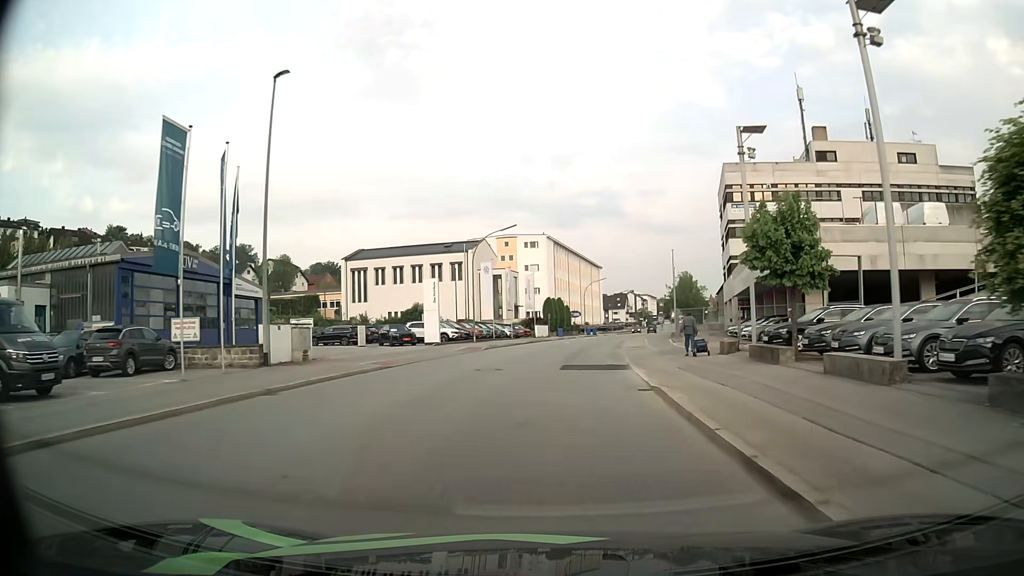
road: tertiary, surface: asphalt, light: Day
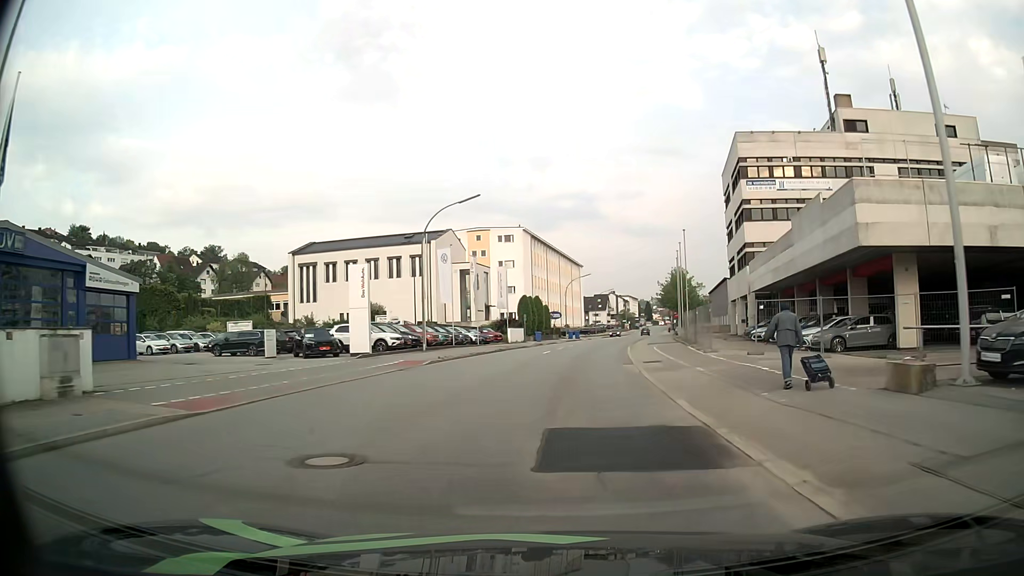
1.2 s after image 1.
(+0.2, +13.3) m; +2°
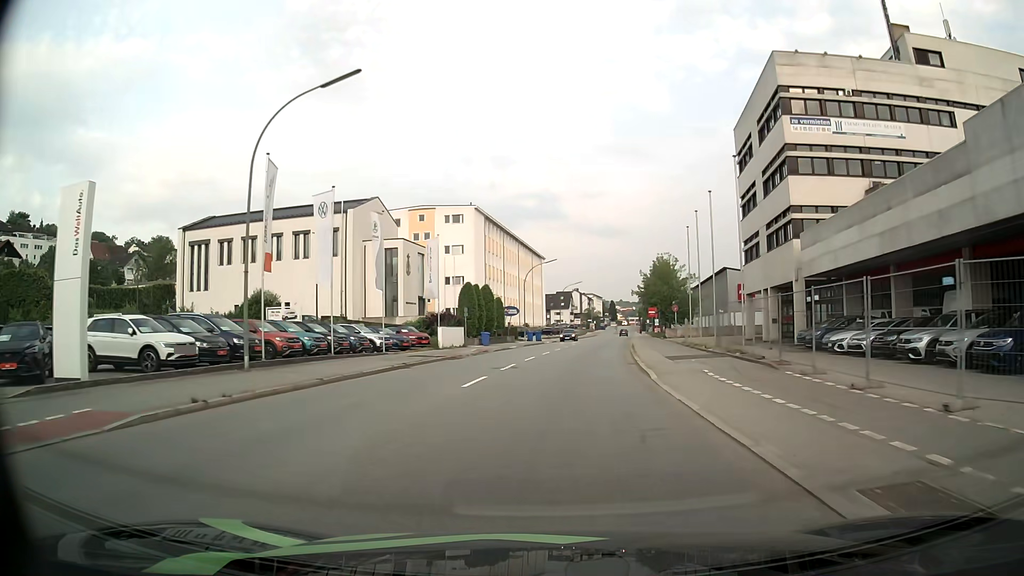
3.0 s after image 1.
(+0.5, +20.0) m; +3°
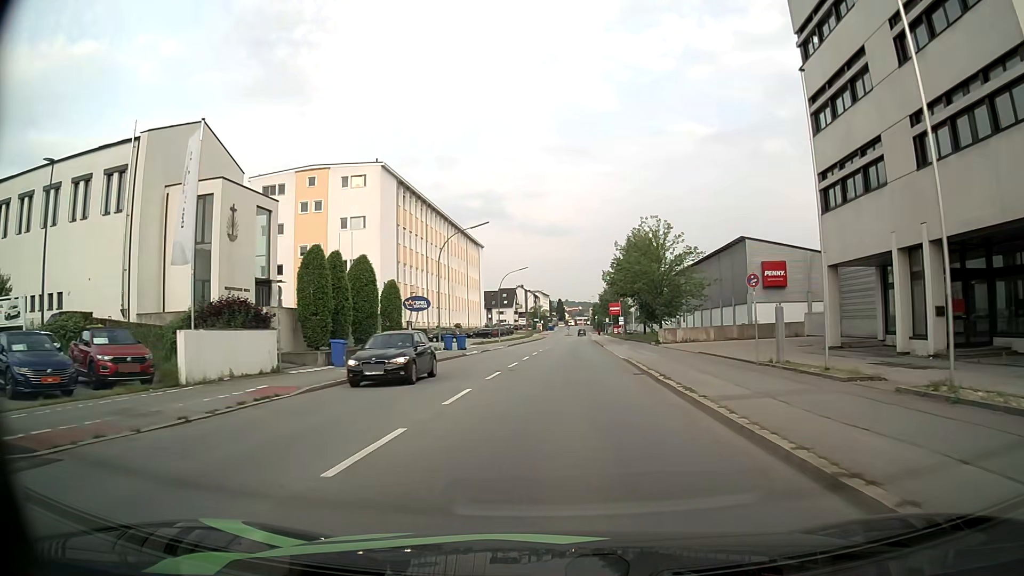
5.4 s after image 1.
(+1.1, +26.8) m; +5°
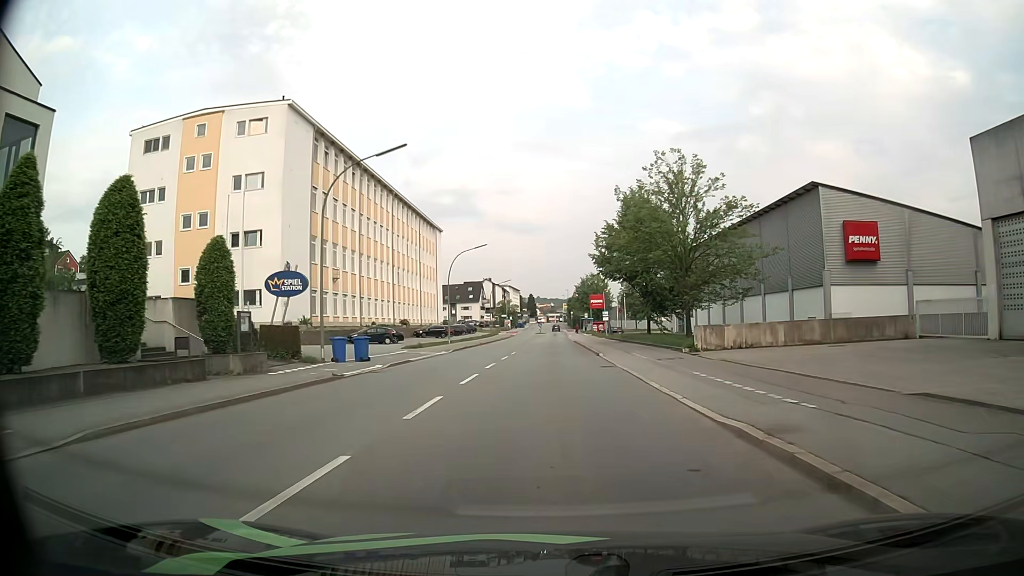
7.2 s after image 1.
(+0.4, +20.1) m; +2°
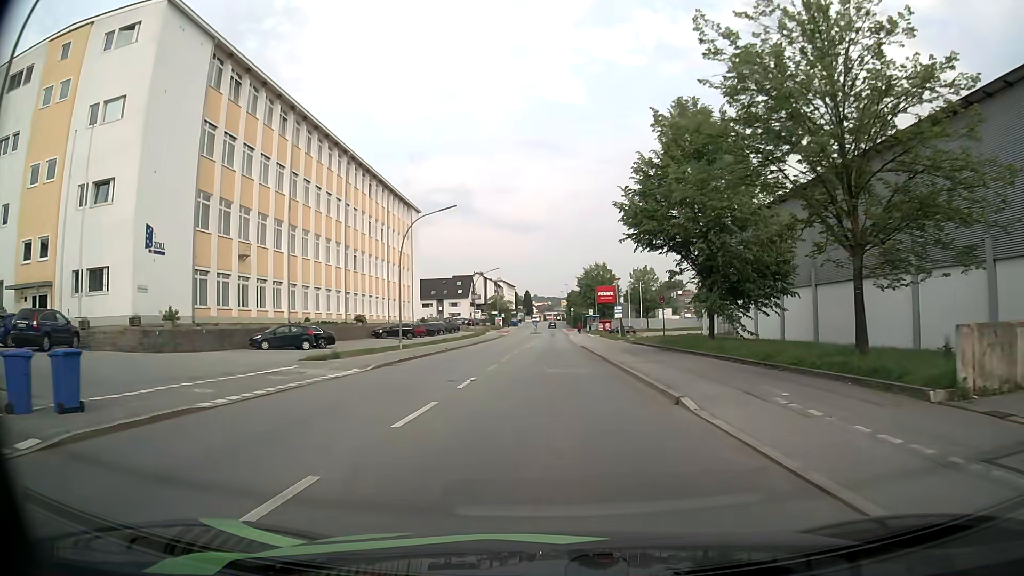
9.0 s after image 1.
(+0.1, +19.4) m; 0°
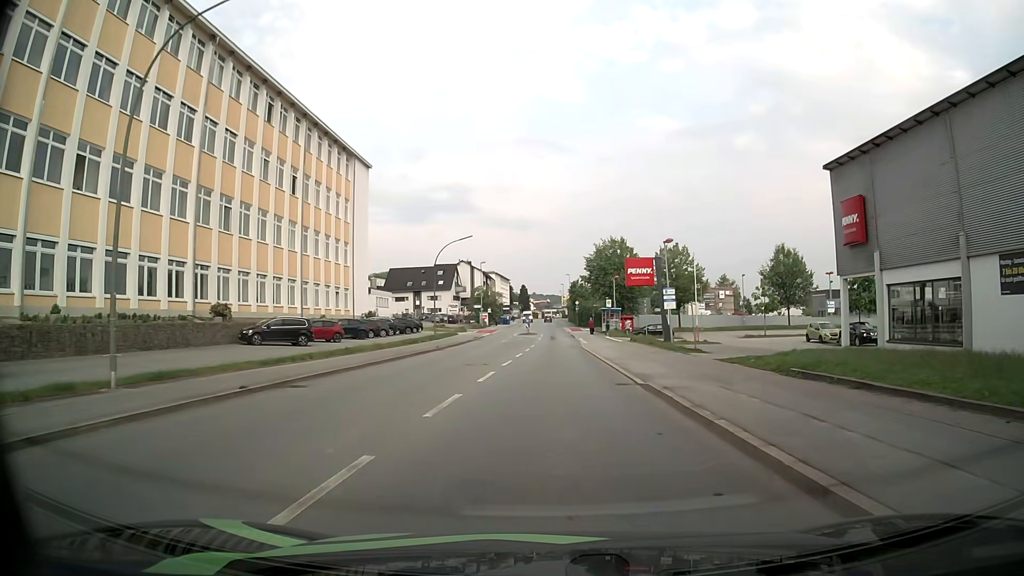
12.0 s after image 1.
(+0.1, +29.6) m; 0°
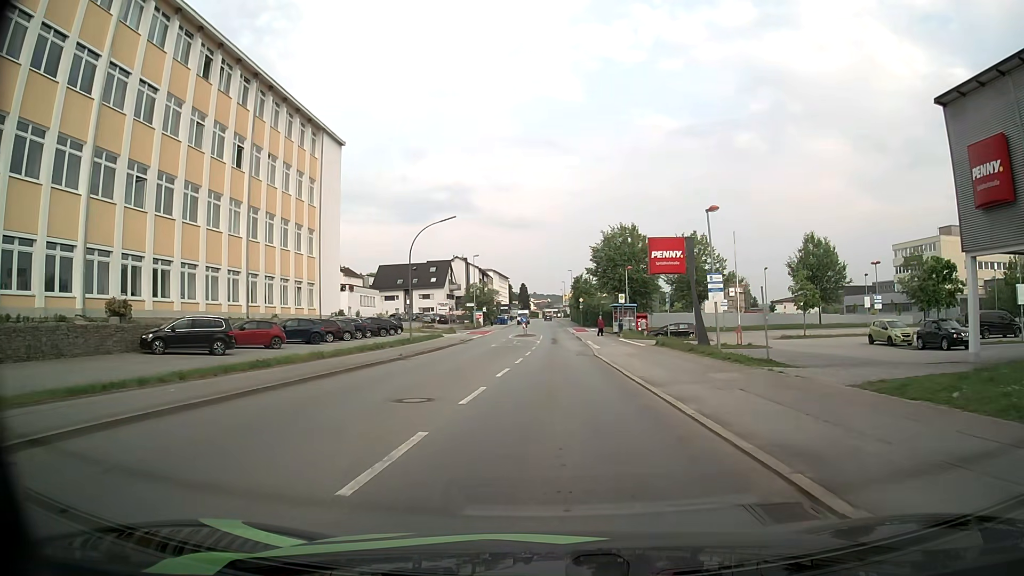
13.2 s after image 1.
(+0.1, +10.6) m; +1°
